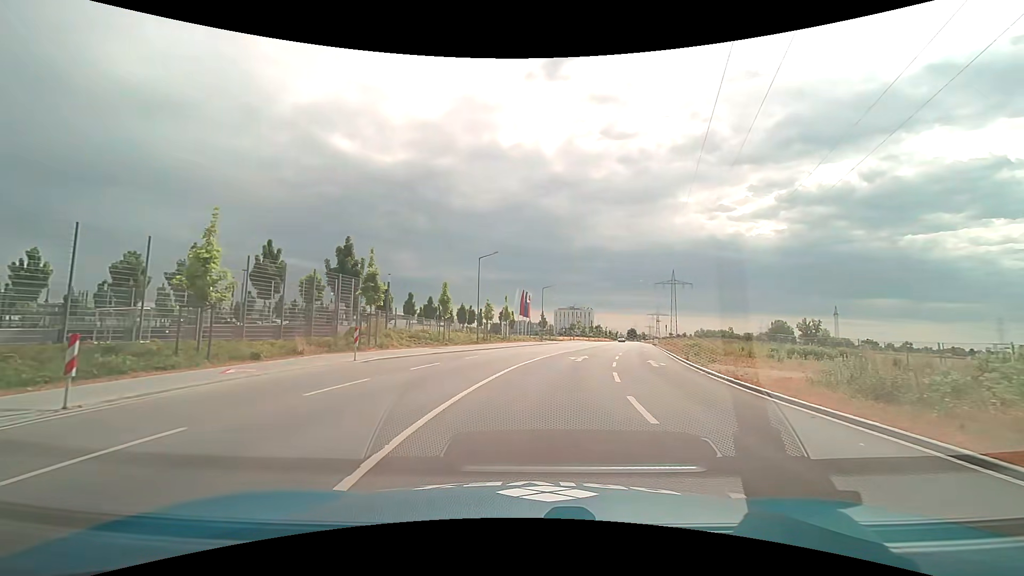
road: tertiary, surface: asphalt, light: Day
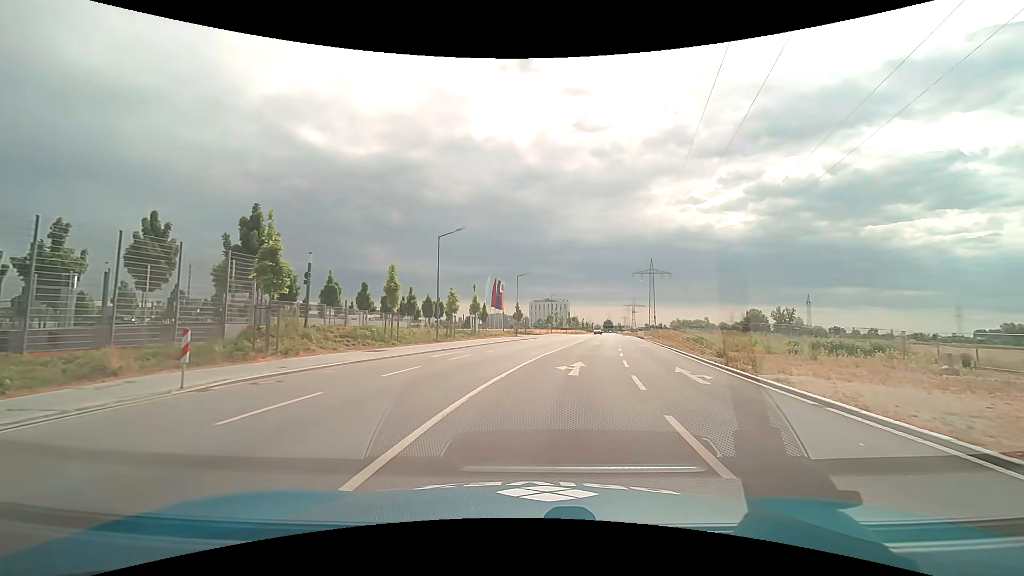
(+0.2, +8.6) m; +2°
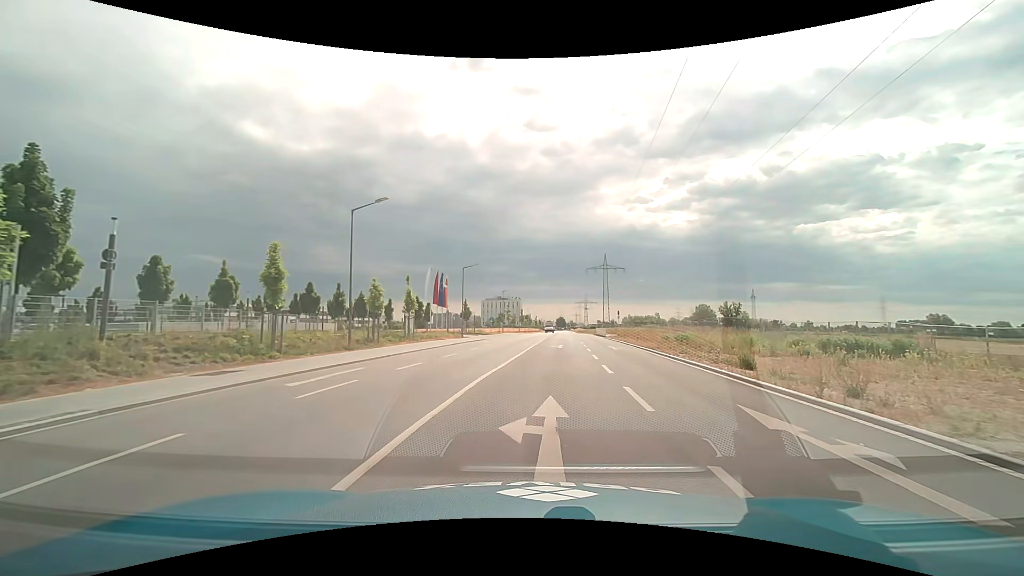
(+0.5, +8.9) m; +6°
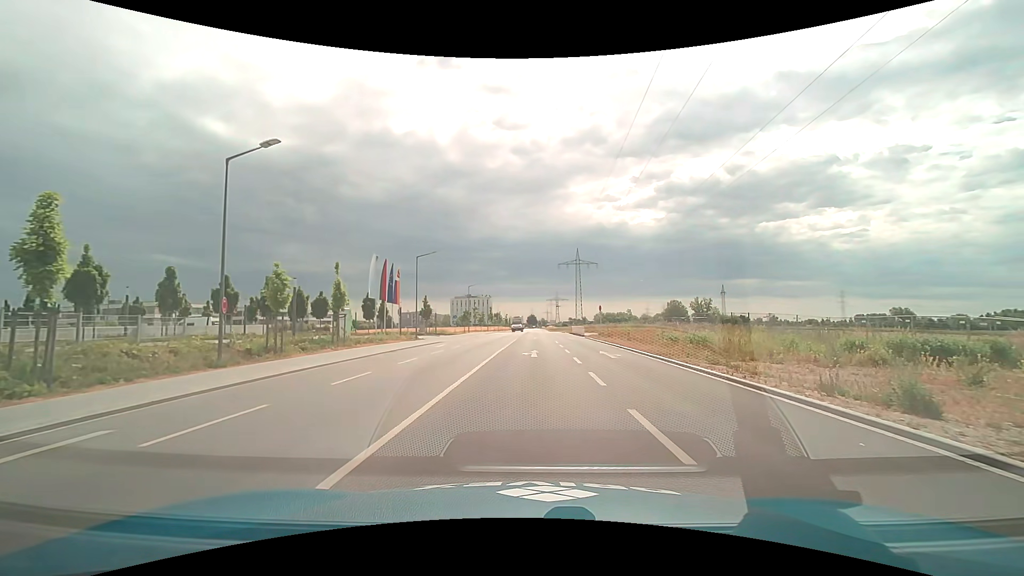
(+0.3, +9.1) m; +3°
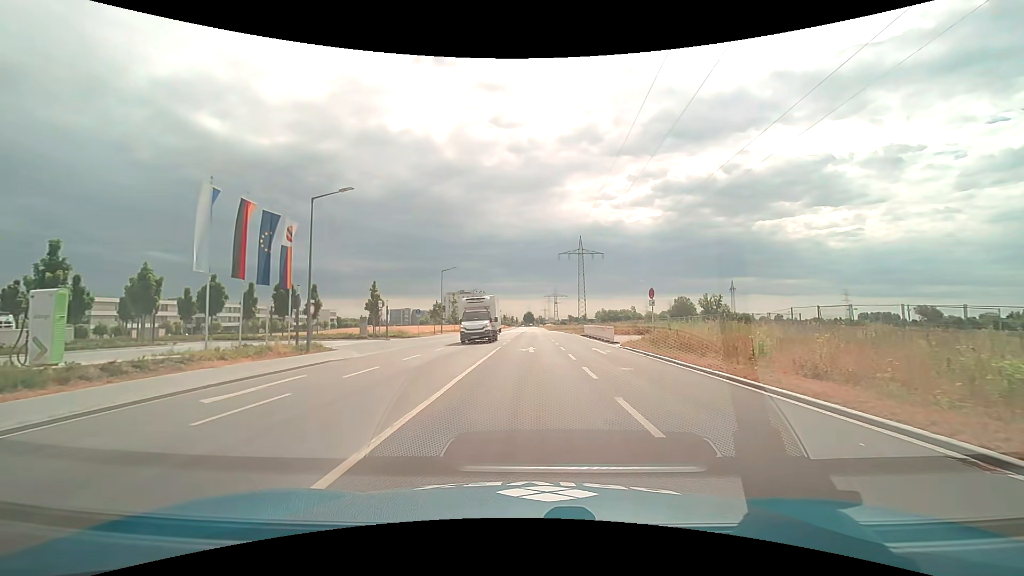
(+0.3, +23.0) m; 0°
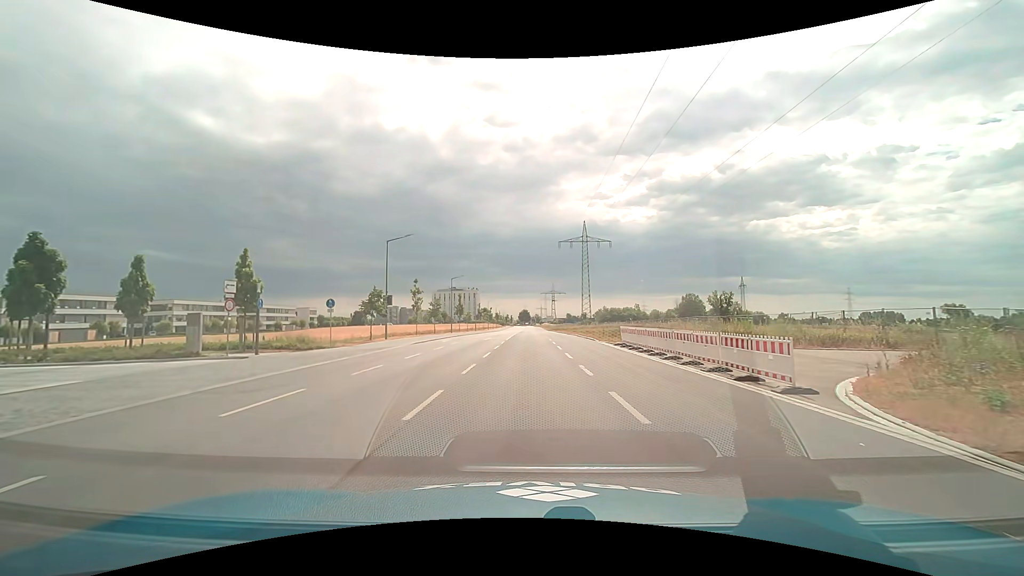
(+0.1, +23.3) m; +1°
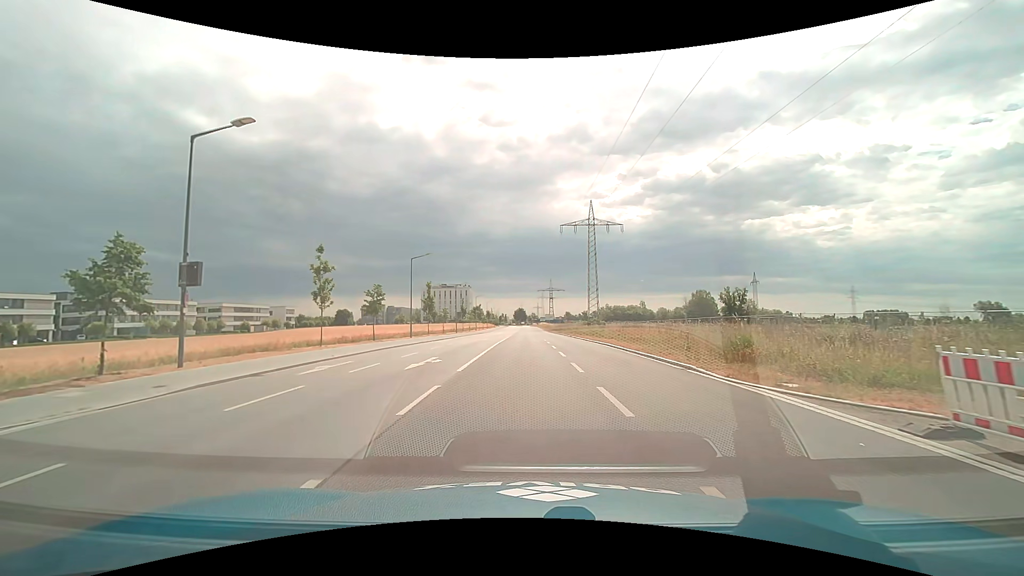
(+0.1, +23.6) m; 0°
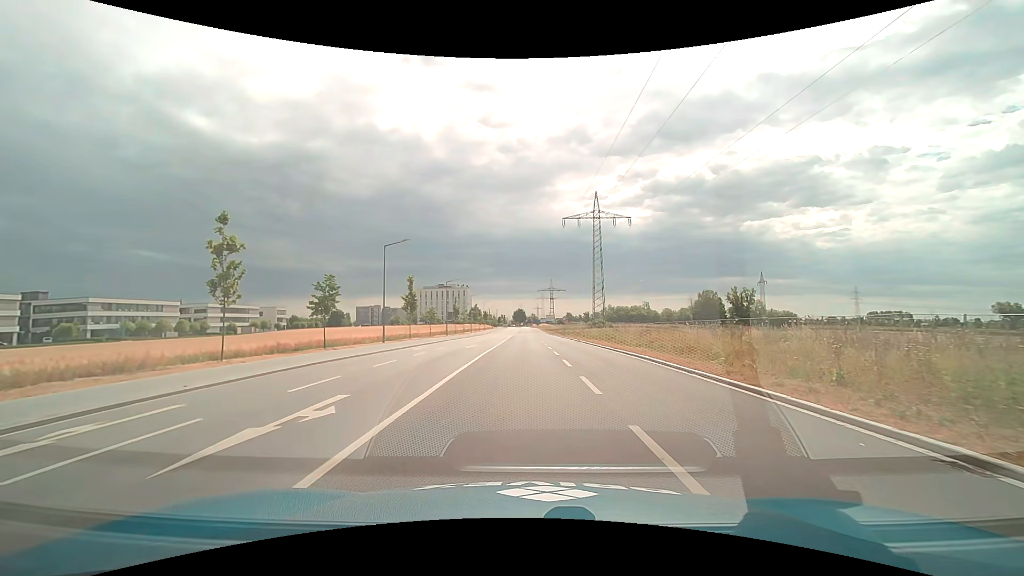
(0.0, +9.5) m; 0°
(0, +10) (0, +20) (0, +30) (0, +40) (0, +50) (0, +60) (0, +70) (0, +80) (-1, +90) (-1, +100) m
